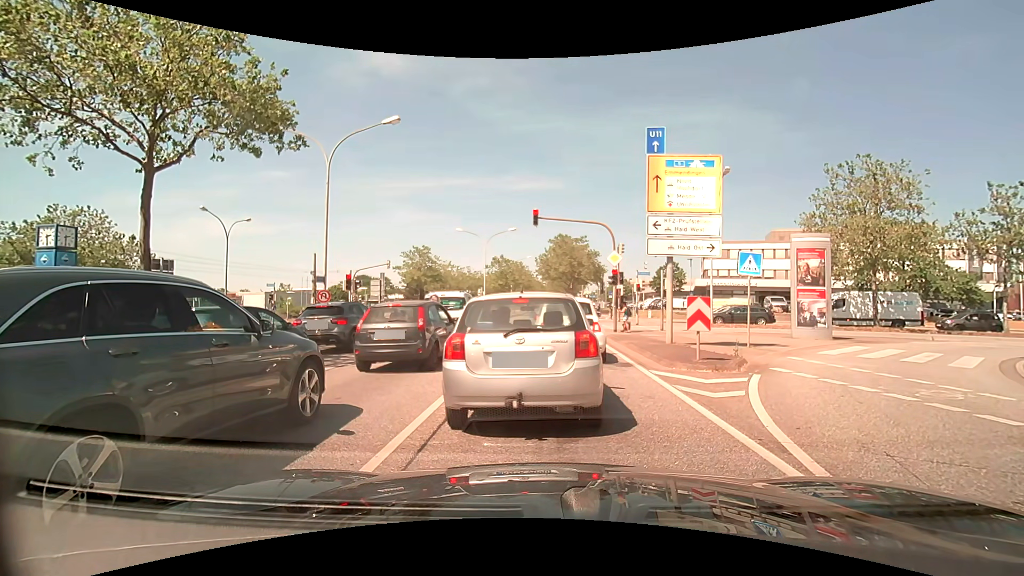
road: primary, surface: asphalt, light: Day
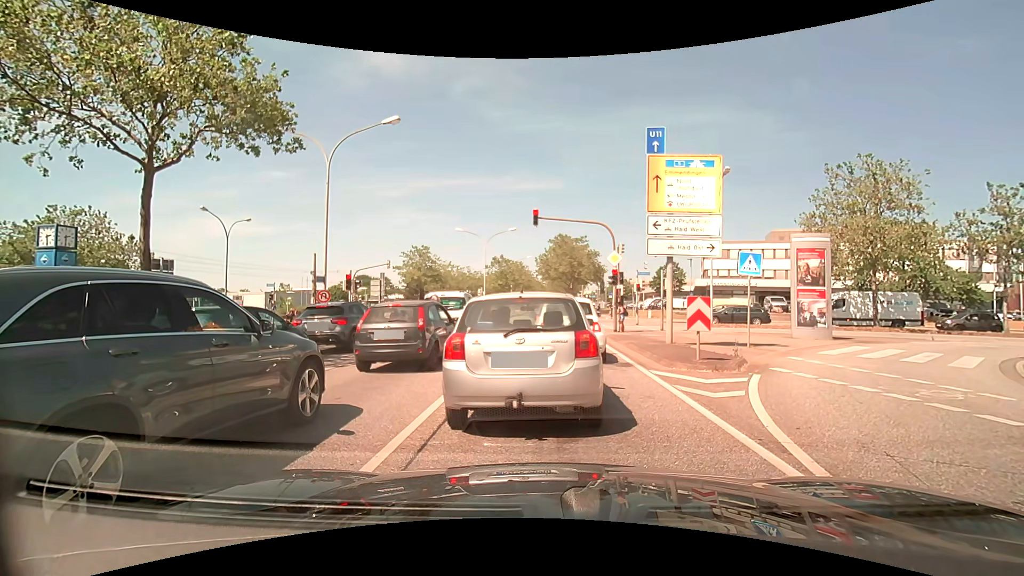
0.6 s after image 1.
(0.0, 0.0) m; 0°
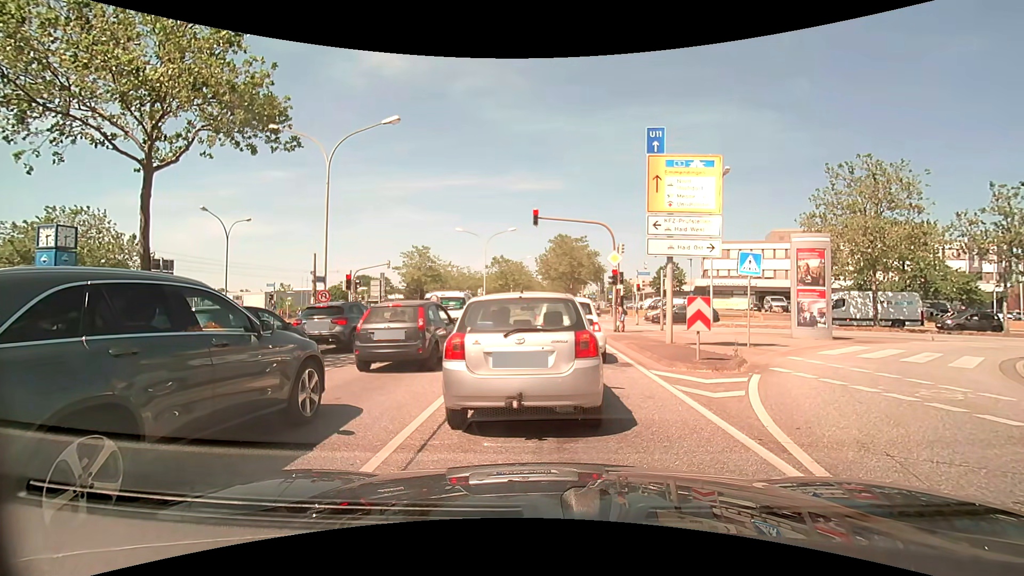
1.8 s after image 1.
(0.0, 0.0) m; 0°
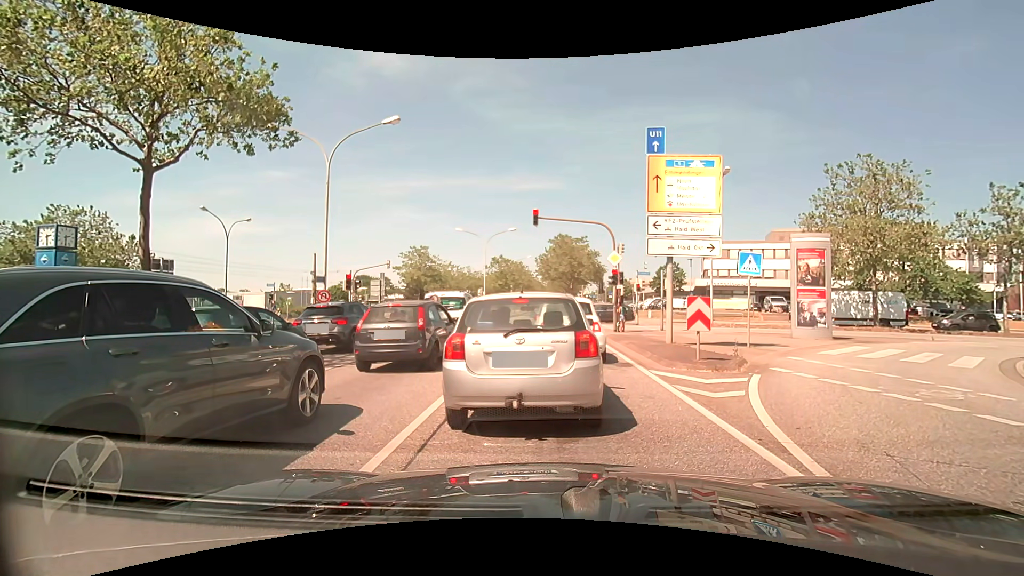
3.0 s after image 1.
(0.0, 0.0) m; 0°
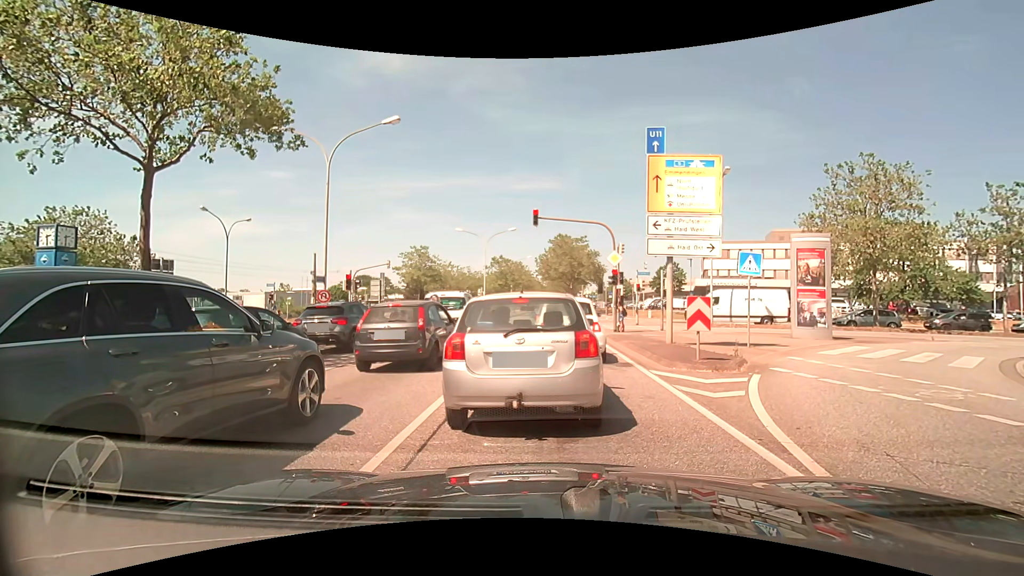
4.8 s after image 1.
(0.0, 0.0) m; 0°
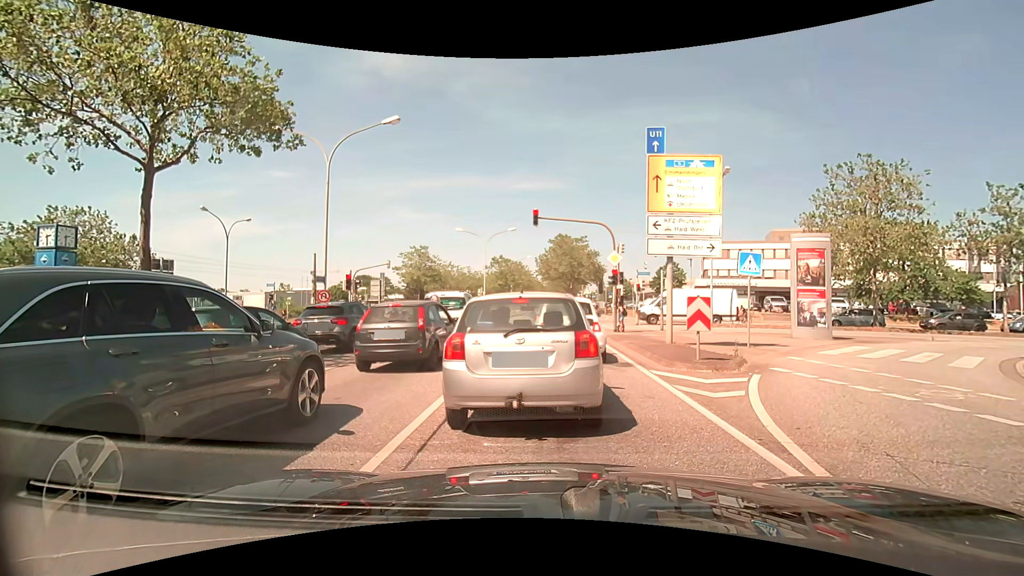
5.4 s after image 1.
(0.0, 0.0) m; 0°
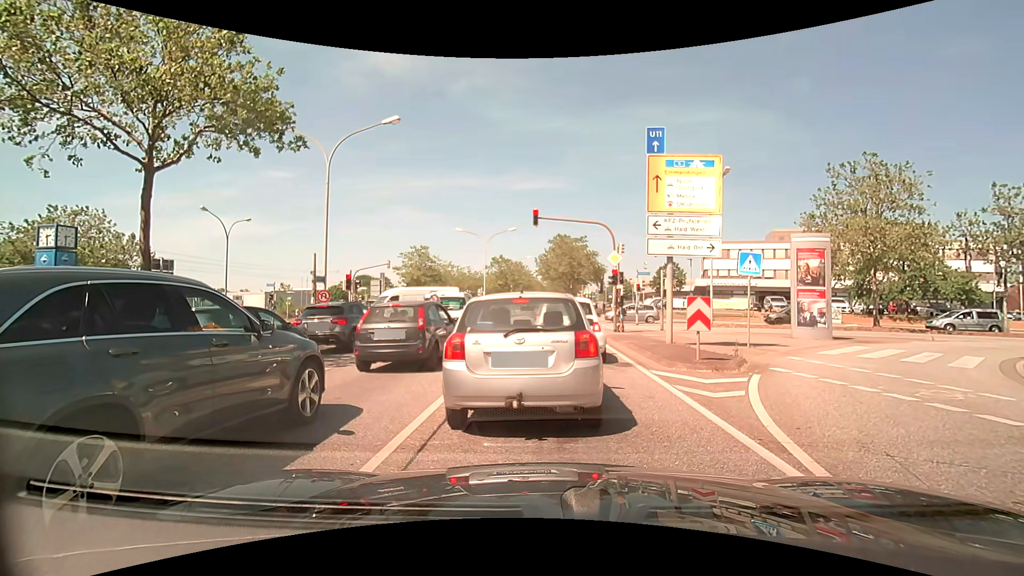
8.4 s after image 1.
(0.0, 0.0) m; 0°
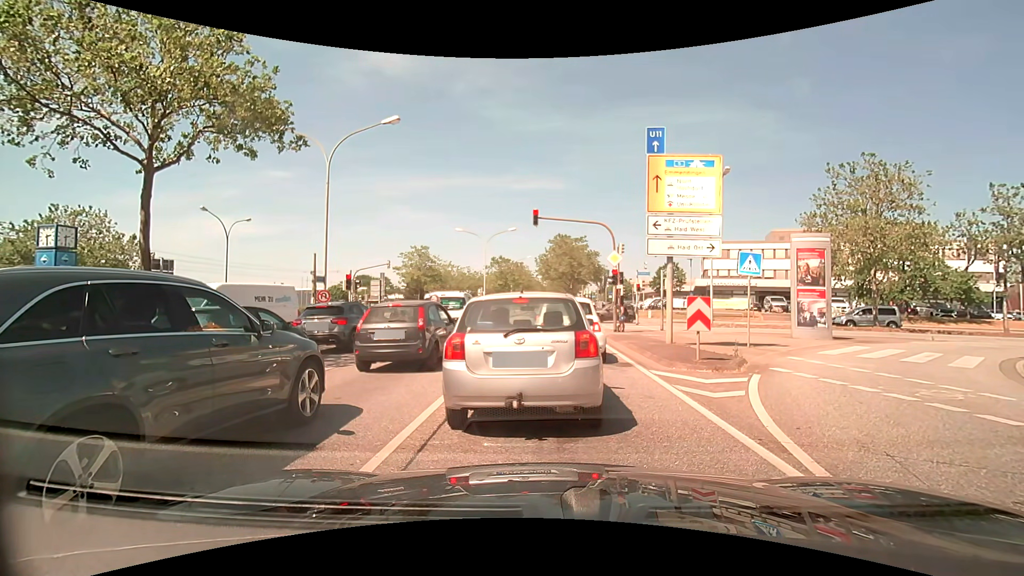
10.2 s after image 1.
(0.0, 0.0) m; 0°
(0, +10) (0, +20) (+1, +30) (+1, +40) (+1, +50) (+1, +60) (+1, +70) (+2, +80) (+2, +90) (+2, +100) m
